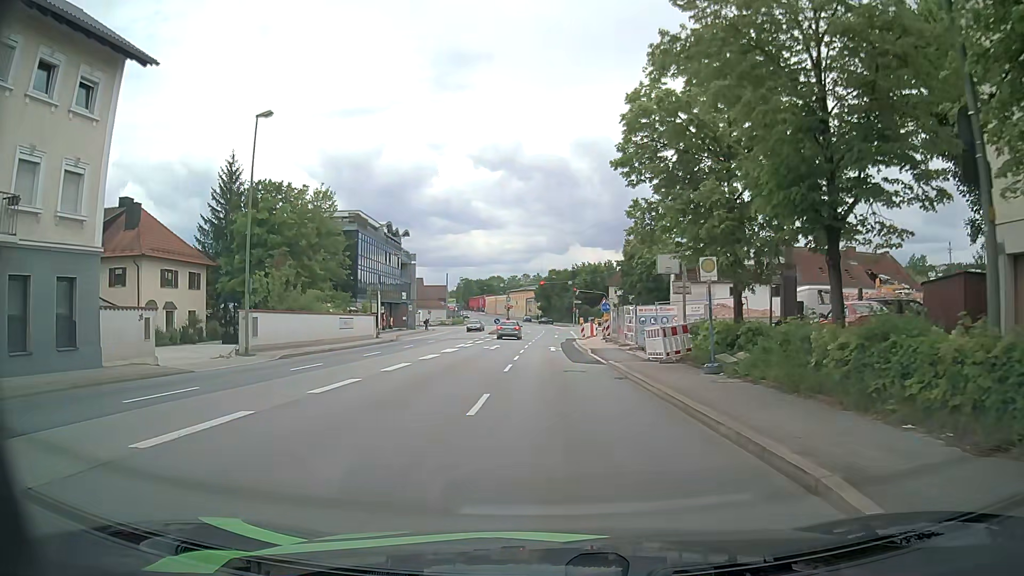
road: primary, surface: asphalt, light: Day
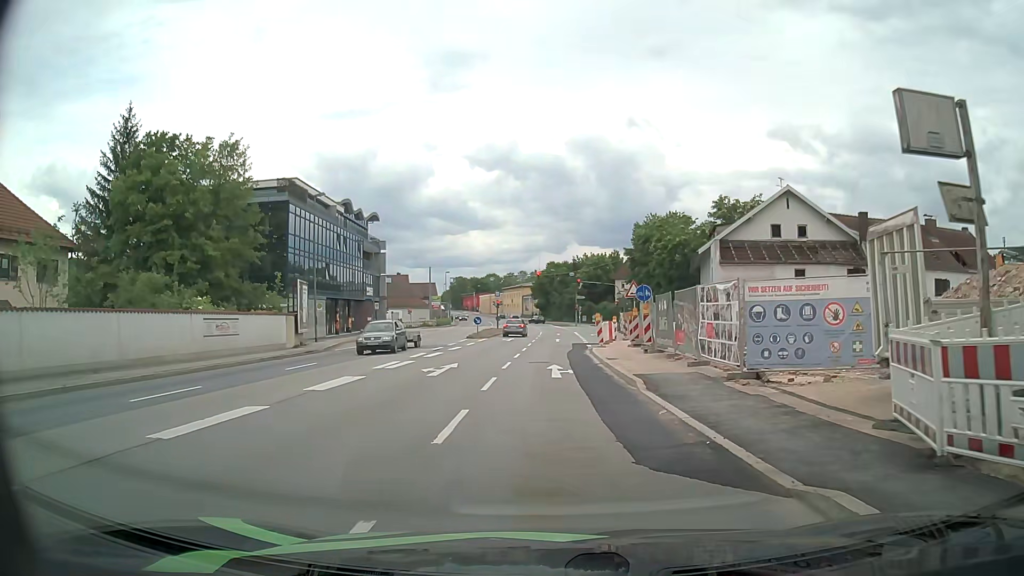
(-0.1, +17.2) m; -1°
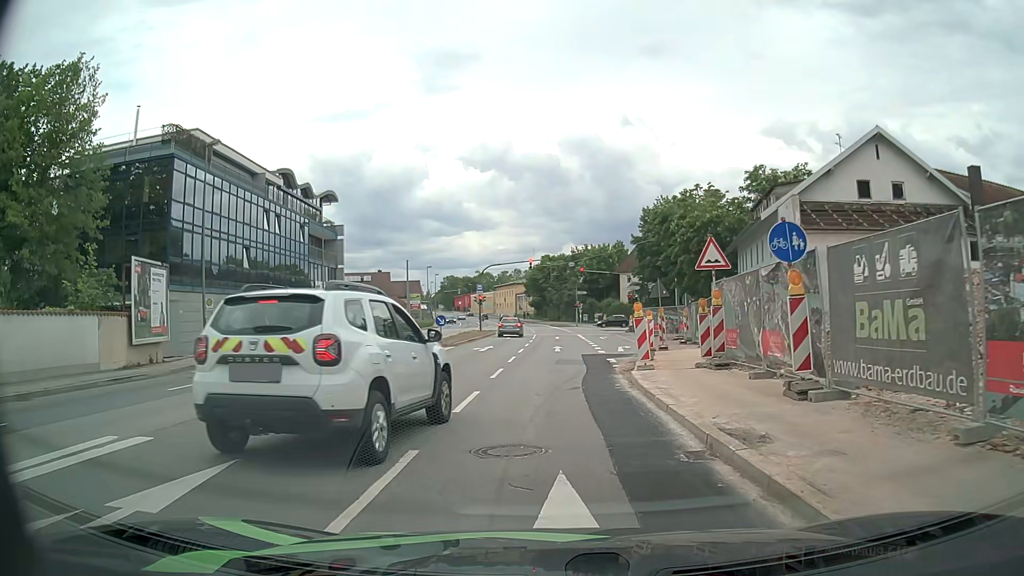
(+0.3, +15.5) m; +1°
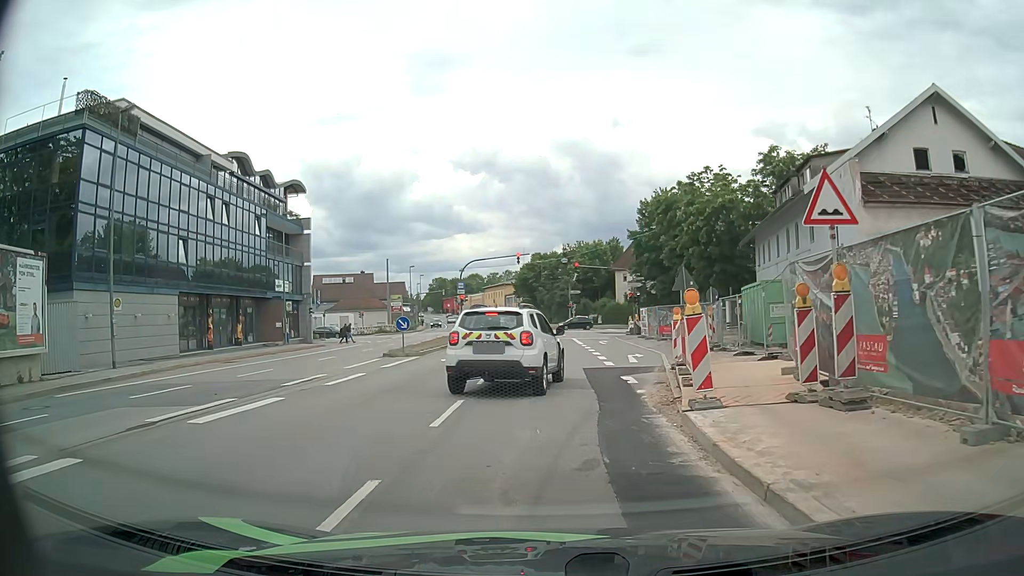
(0.0, +7.1) m; 0°
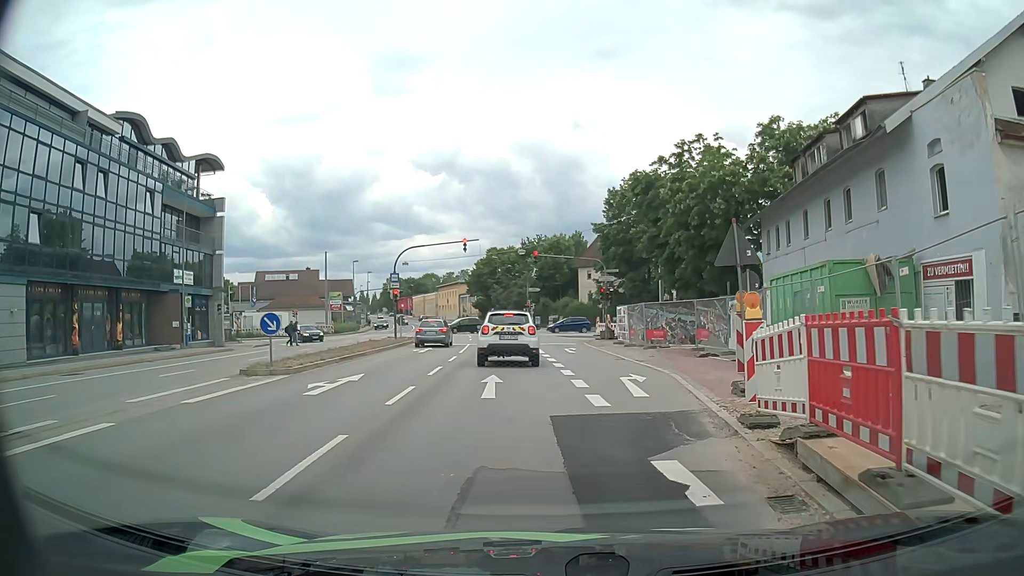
(+0.3, +9.9) m; +3°
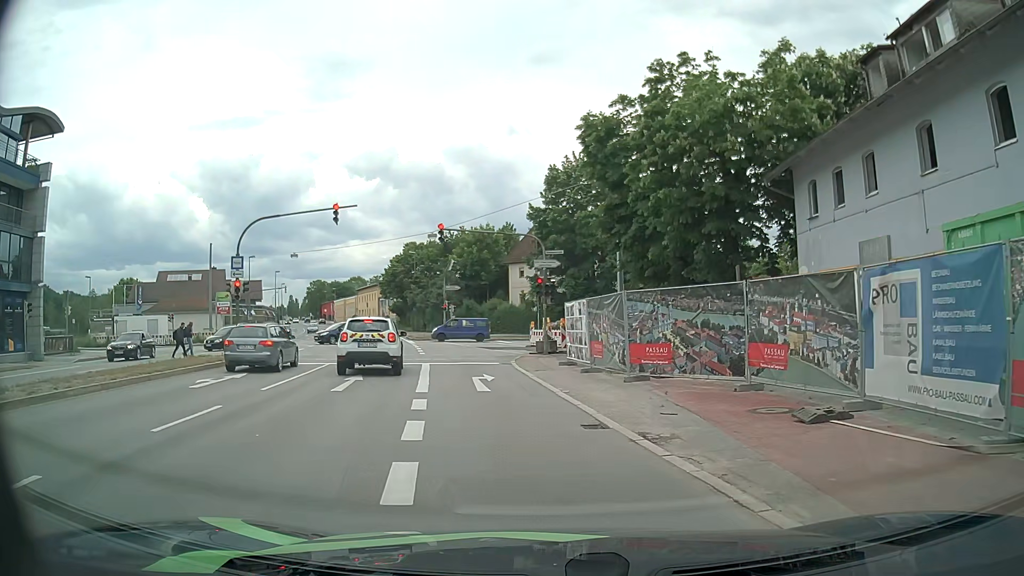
(+0.9, +14.6) m; +7°
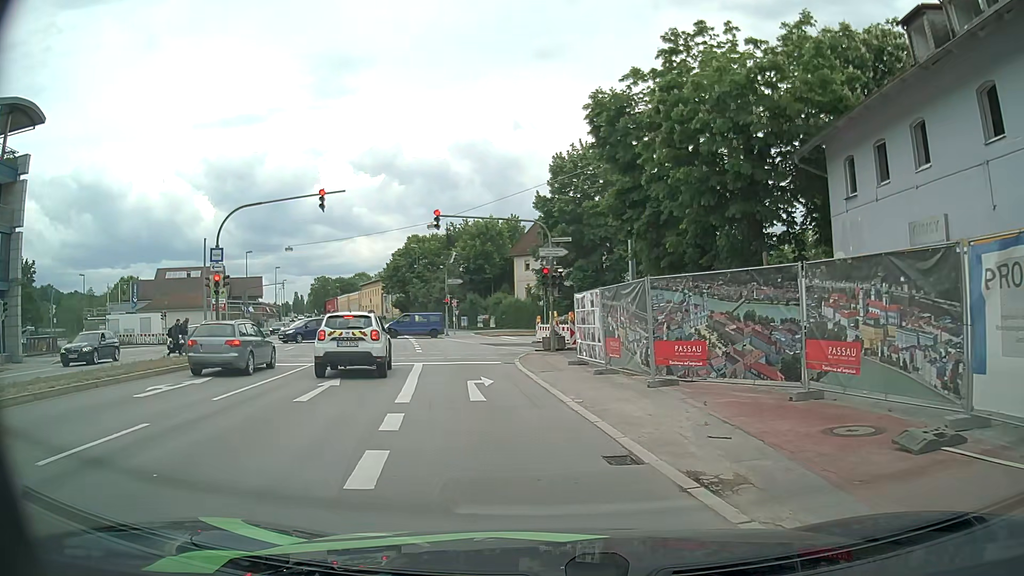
(0.0, +2.6) m; -2°
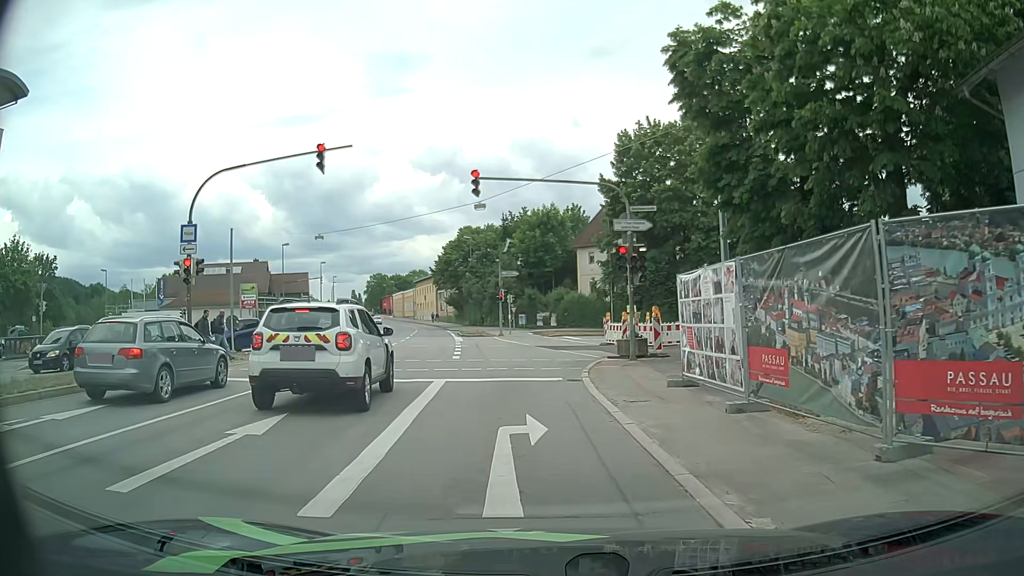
(-0.2, +7.0) m; -6°
(0, +10) (0, +20) (-1, +30) (+3, +39) (+12, +43) (+22, +42) (+31, +37) (+38, +31) (+44, +23) (+51, +16) m
